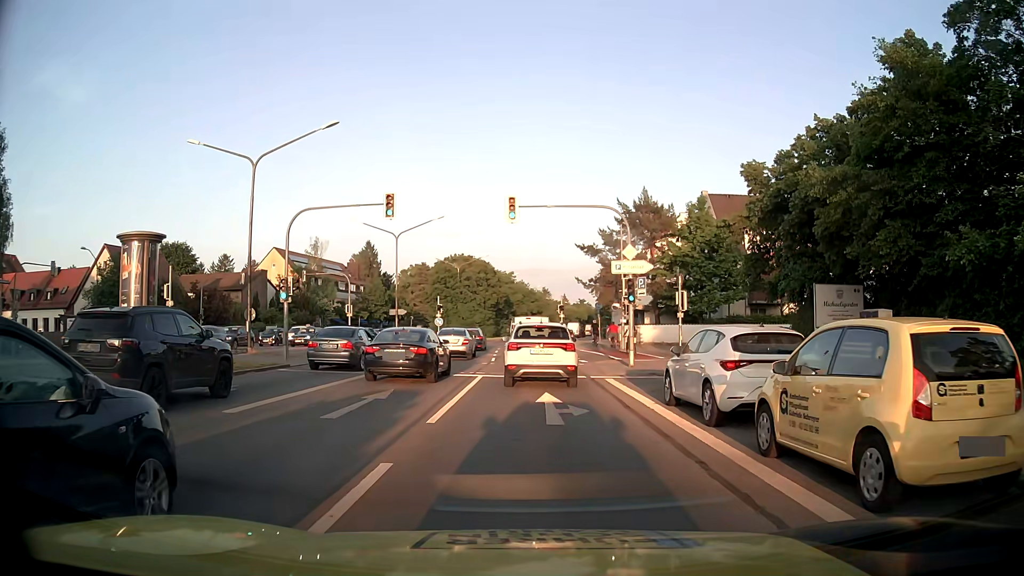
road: secondary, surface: asphalt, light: Day
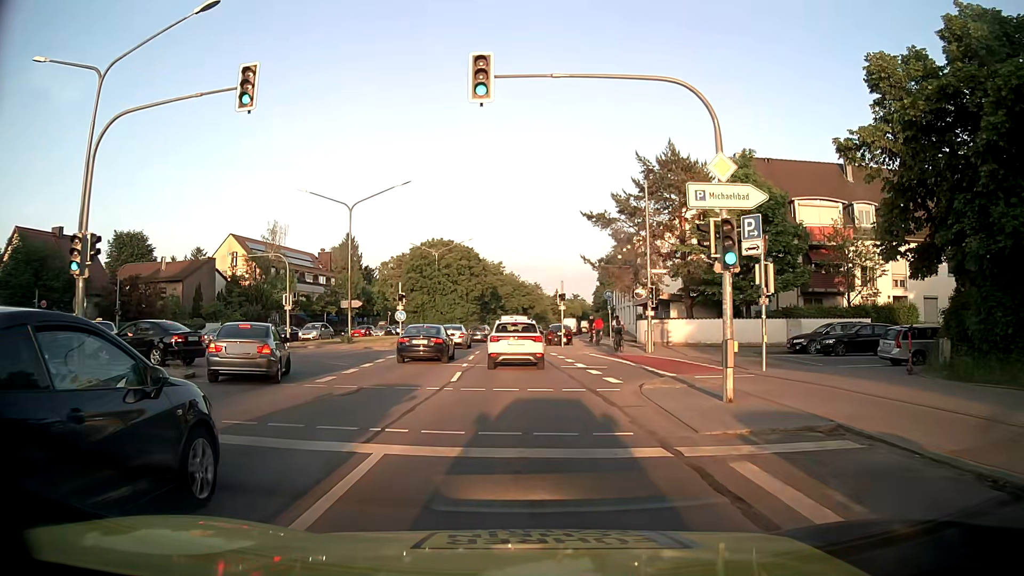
(+0.1, +12.9) m; +1°
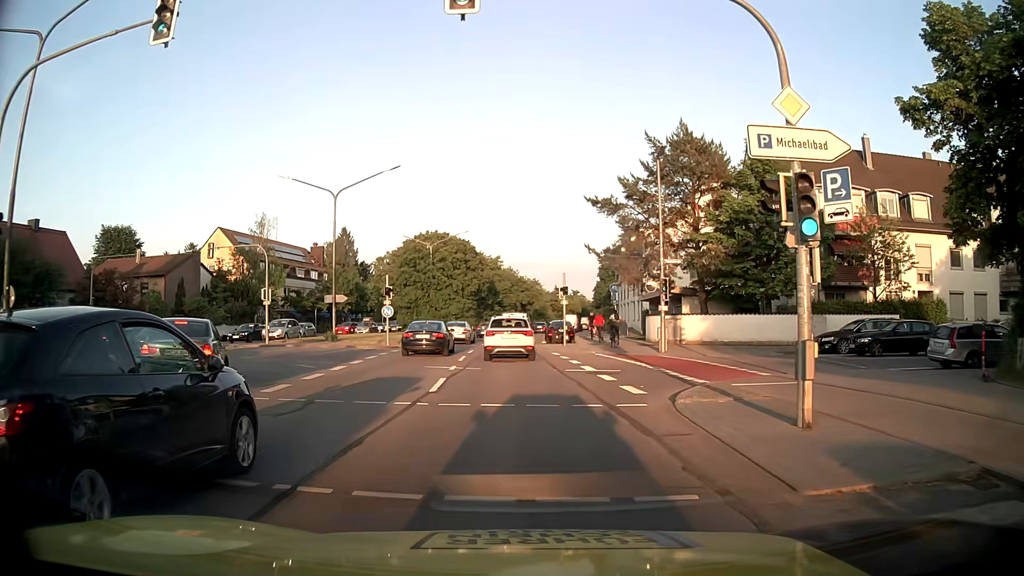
(0.0, +3.4) m; 0°
